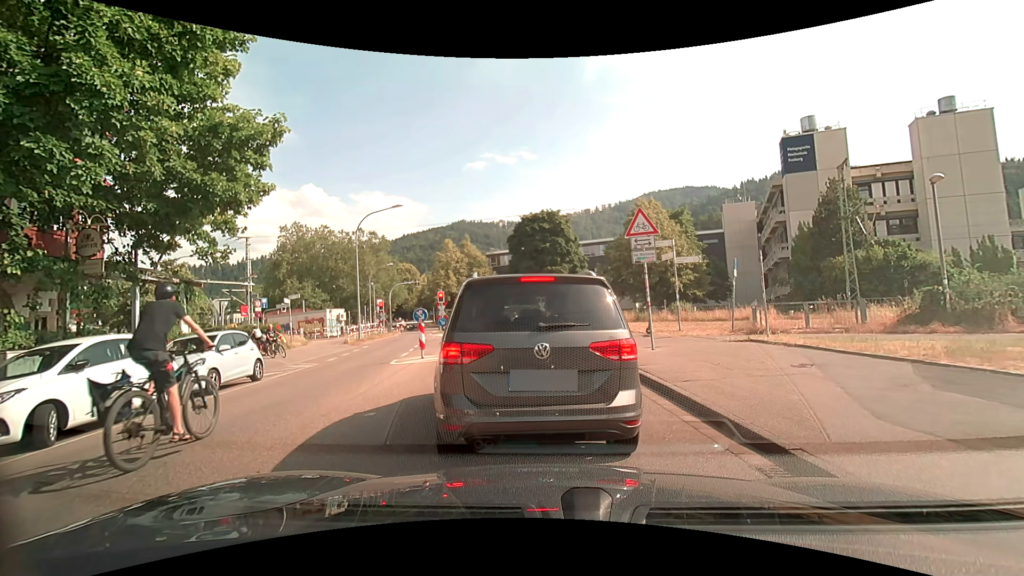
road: unclassified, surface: asphalt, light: Day
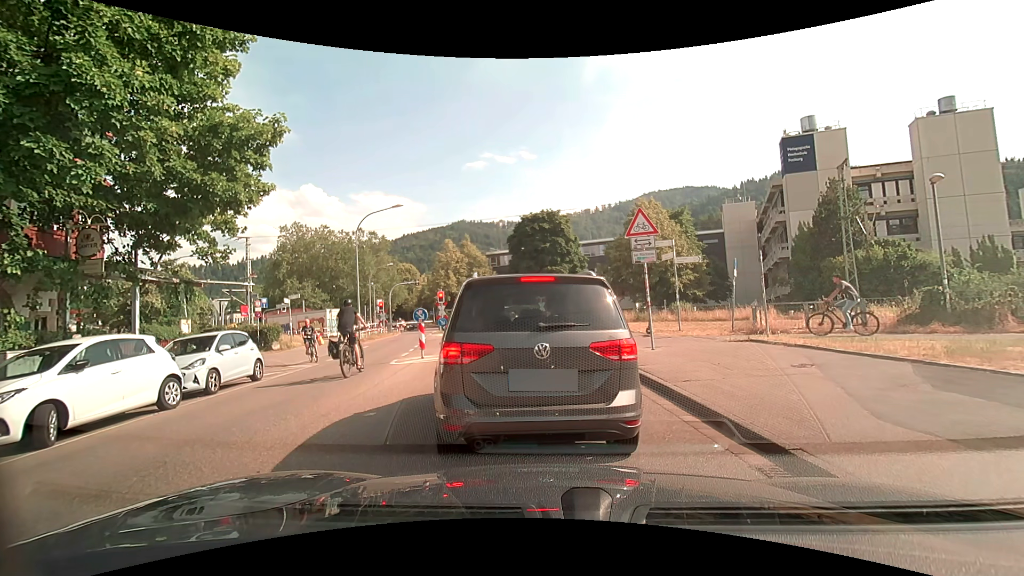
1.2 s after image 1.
(0.0, 0.0) m; 0°
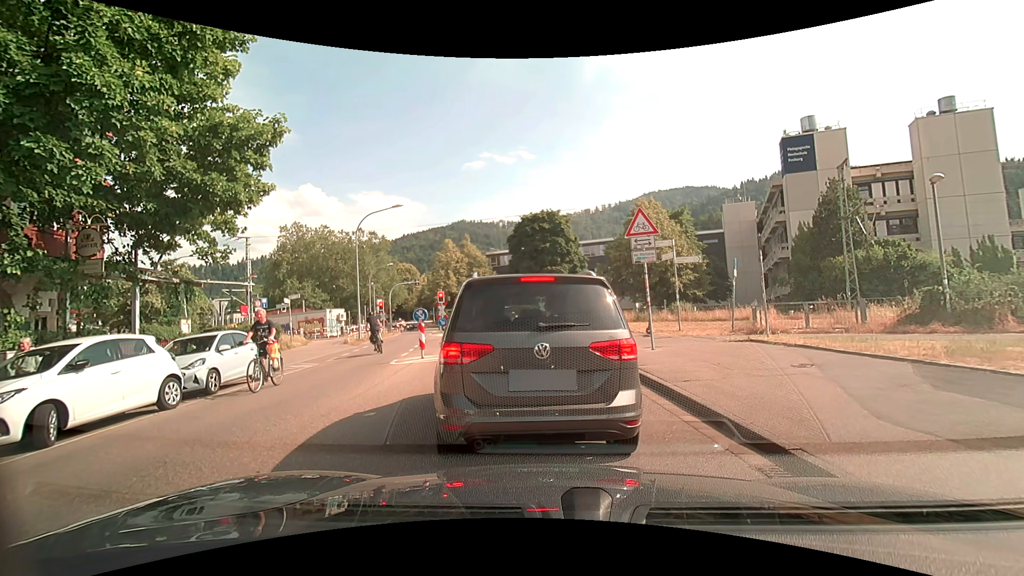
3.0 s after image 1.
(0.0, 0.0) m; 0°
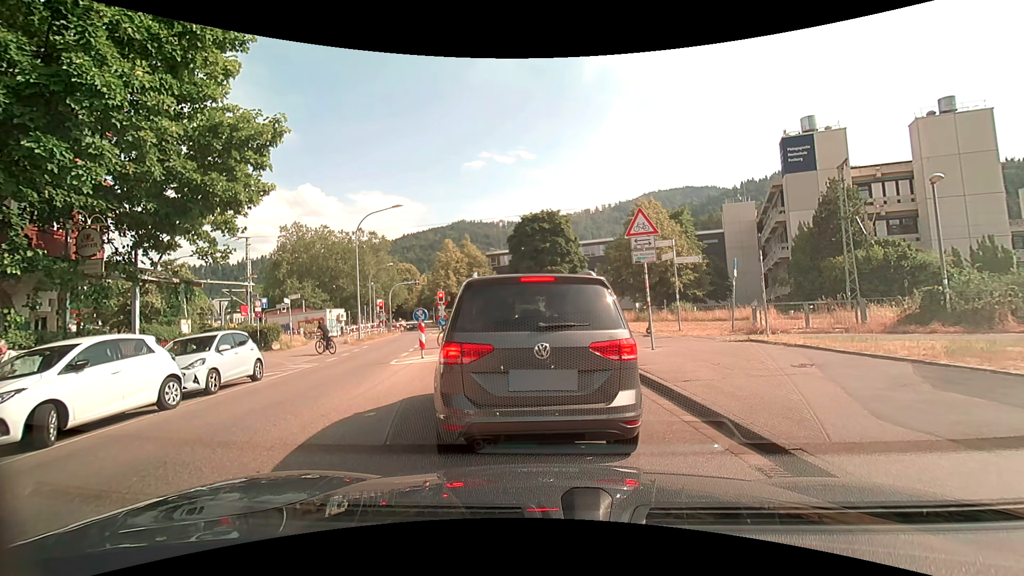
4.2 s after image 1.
(0.0, 0.0) m; 0°
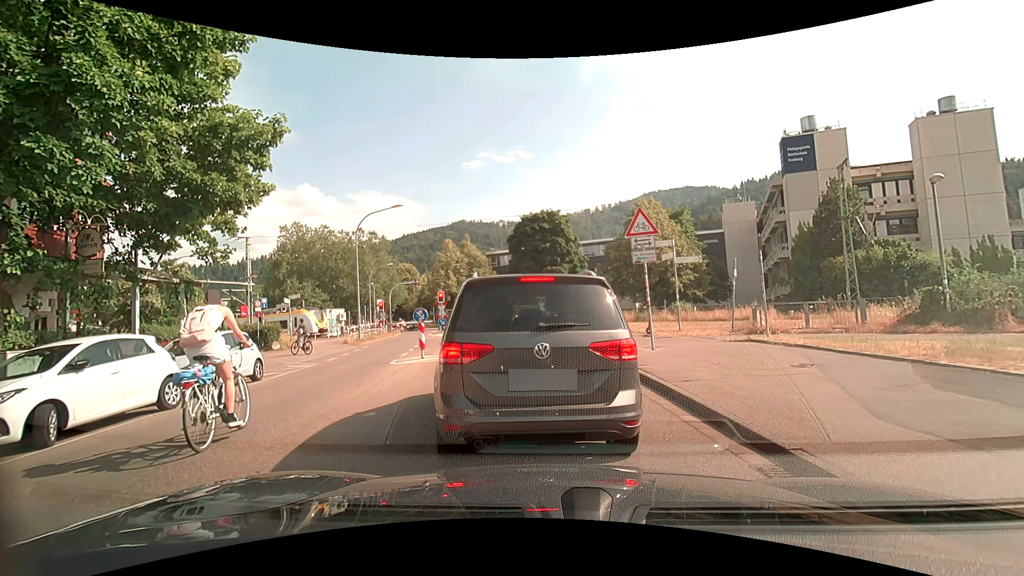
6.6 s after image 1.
(0.0, 0.0) m; 0°
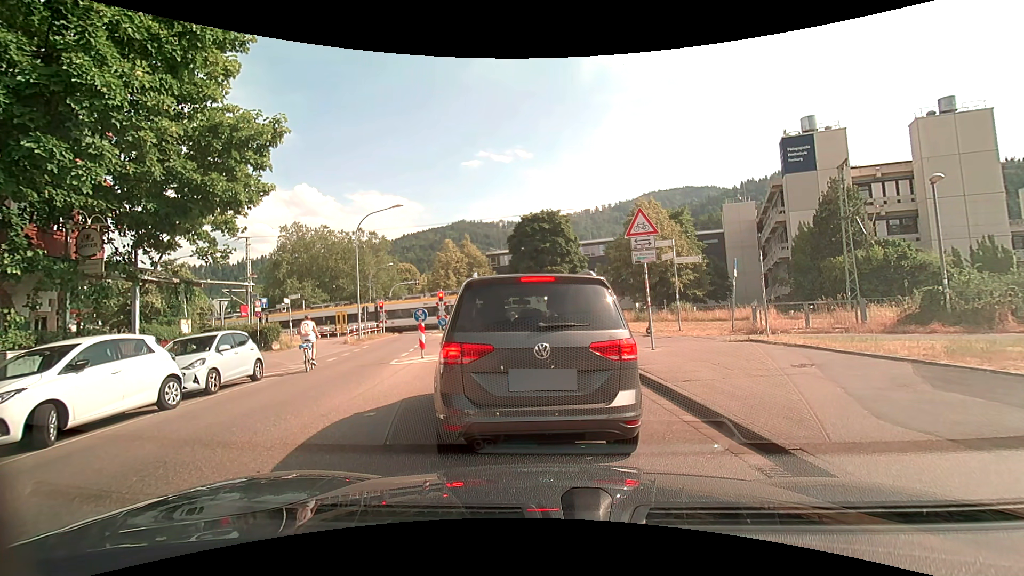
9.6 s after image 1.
(0.0, 0.0) m; 0°
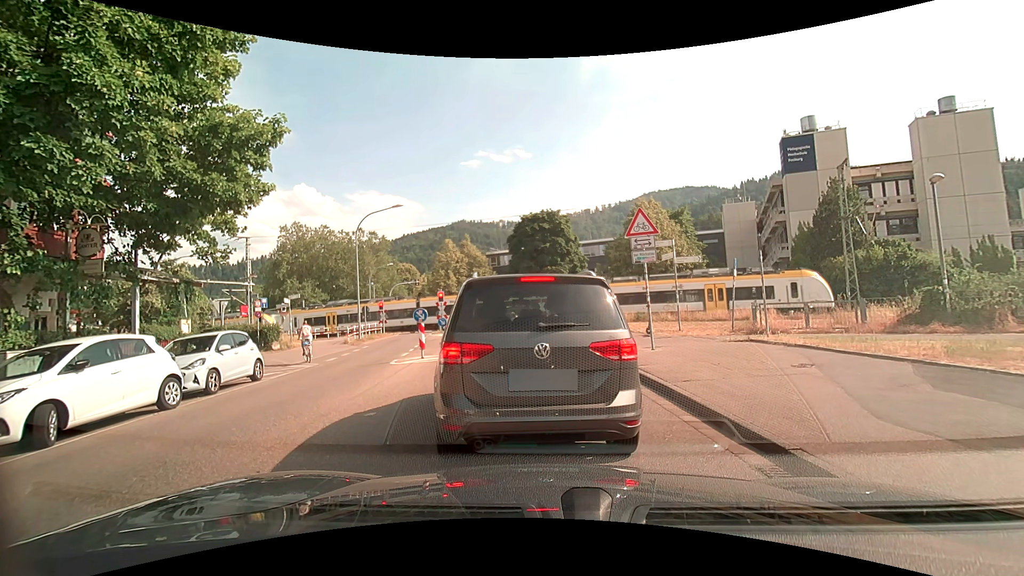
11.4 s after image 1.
(0.0, 0.0) m; 0°
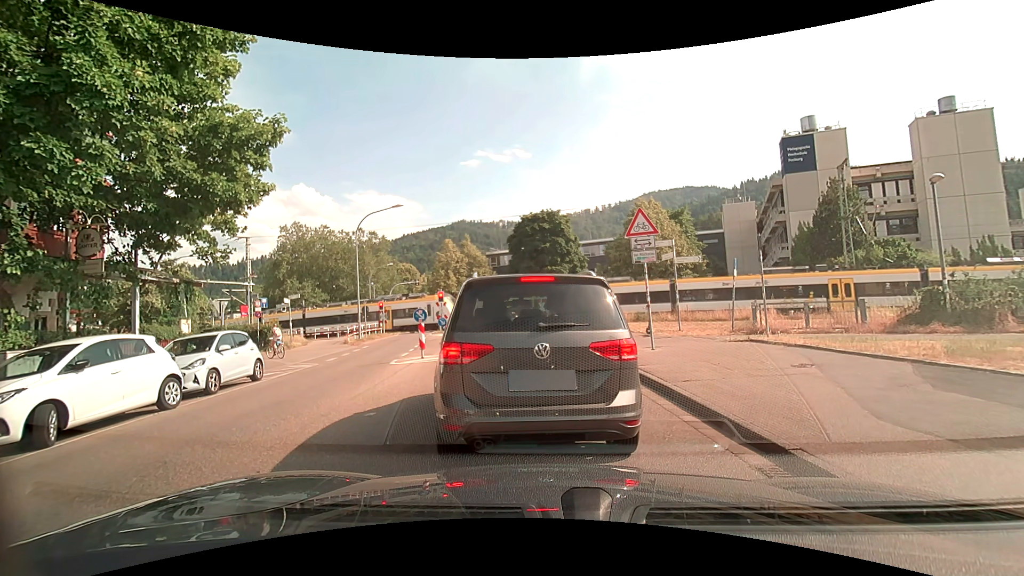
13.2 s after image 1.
(0.0, 0.0) m; 0°
